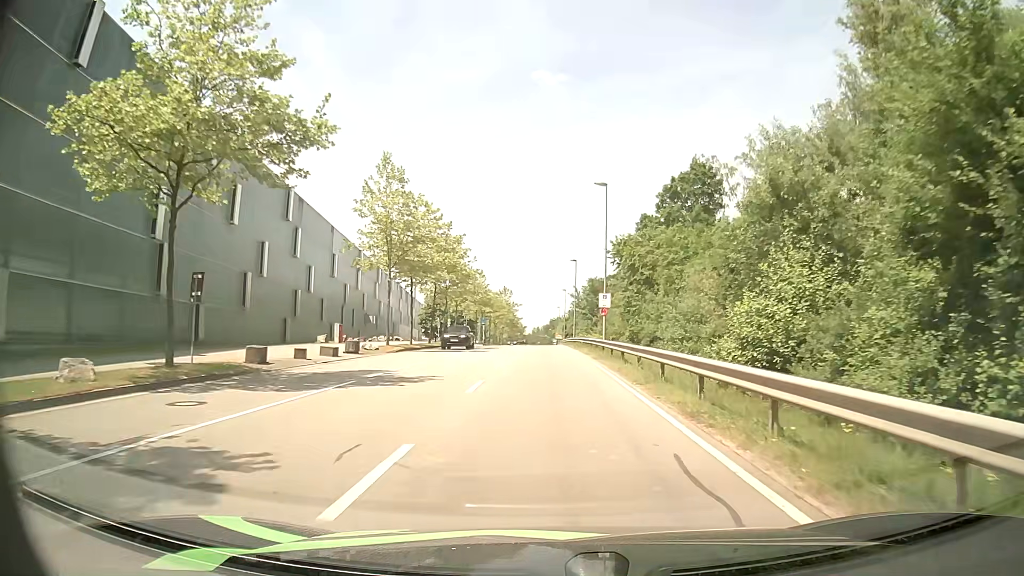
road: secondary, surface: asphalt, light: Day
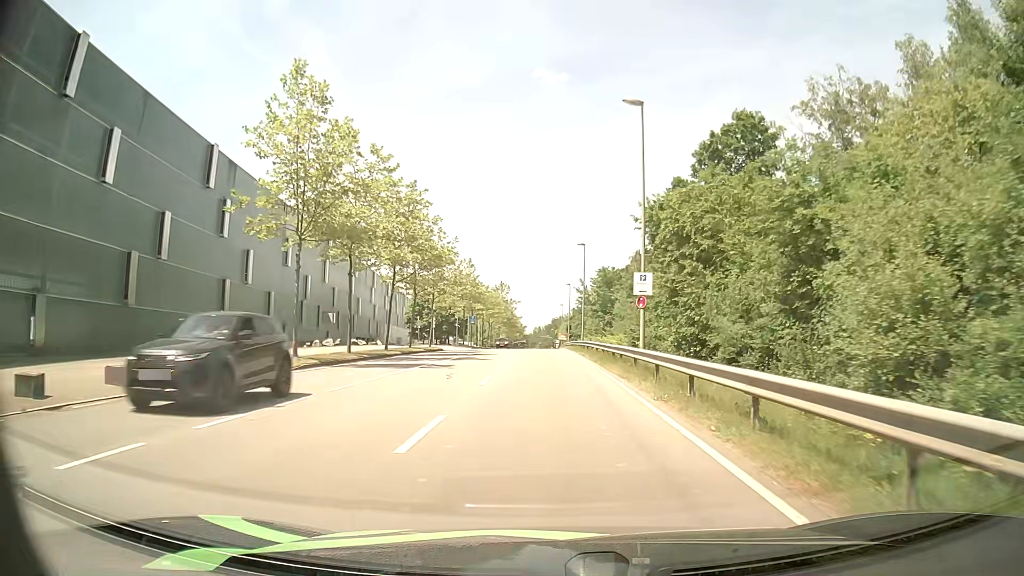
(-0.1, +15.4) m; -1°
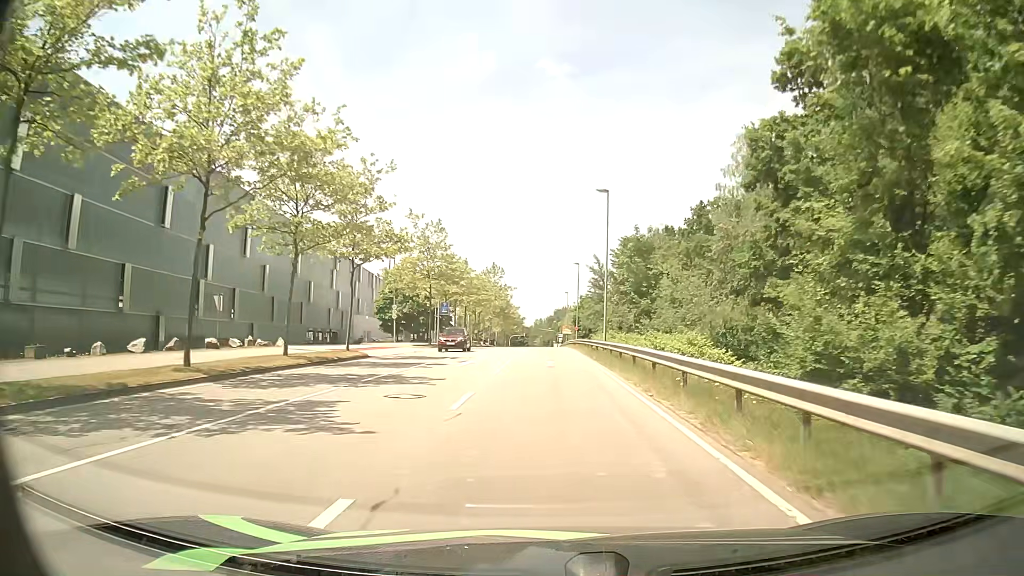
(-0.1, +23.2) m; 0°
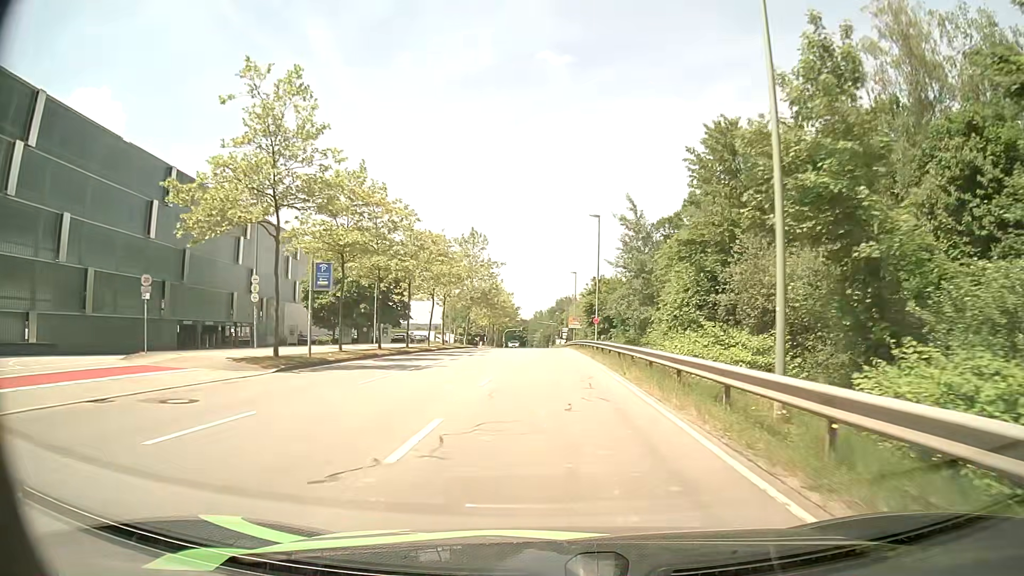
(0.0, +31.5) m; 0°
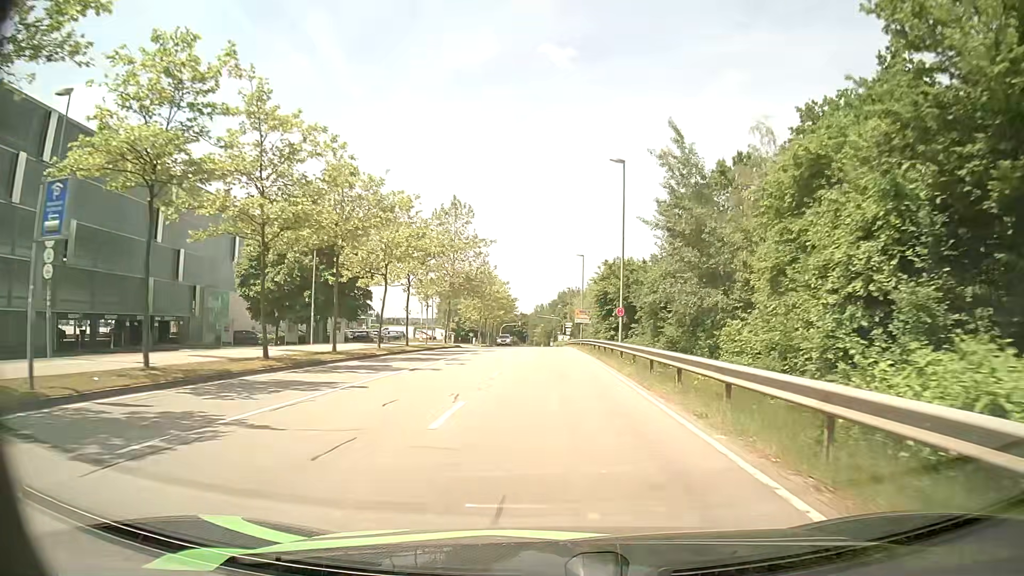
(0.0, +15.9) m; 0°
(0, +10) (0, +20) (0, +30) (0, +40) (0, +50) (0, +60) (0, +70) (0, +80) (0, +90) (0, +100) m
